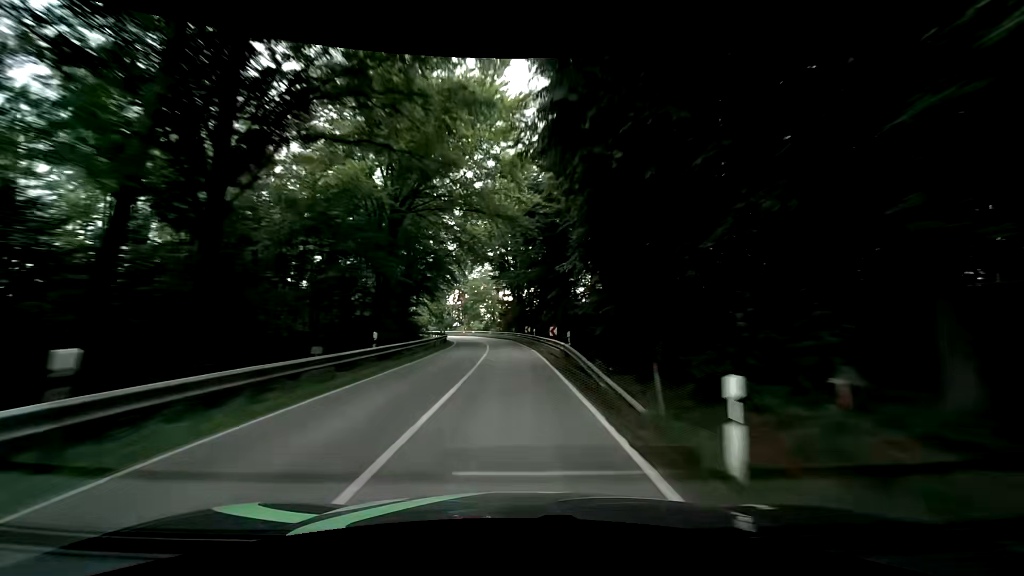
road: secondary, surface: asphalt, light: Day
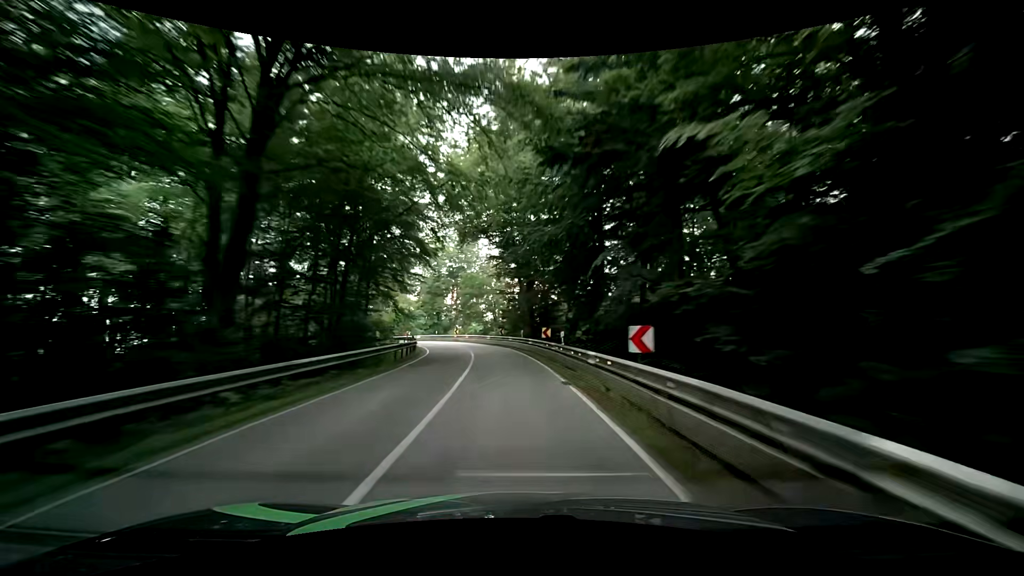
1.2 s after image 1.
(-0.1, +18.7) m; -1°
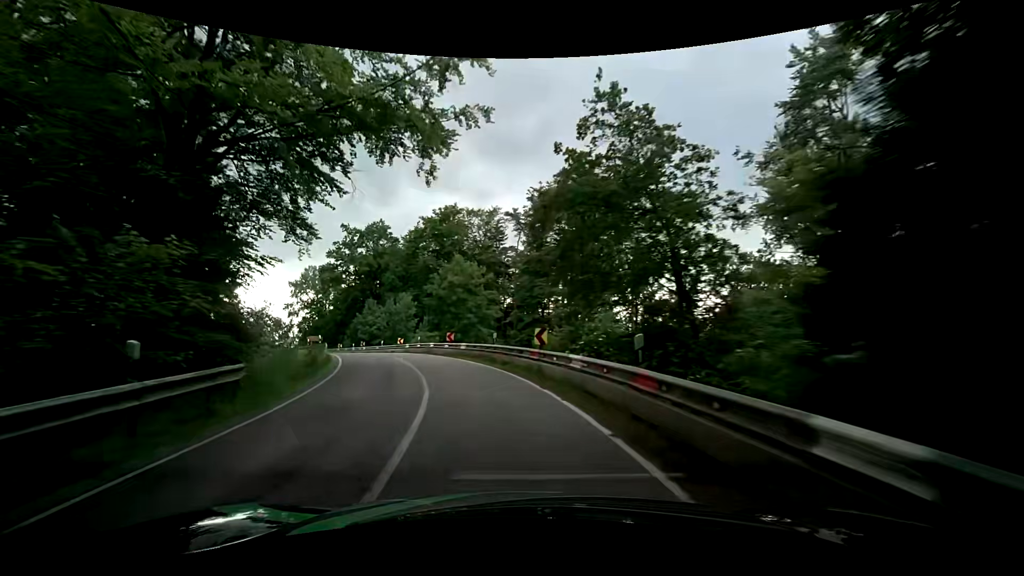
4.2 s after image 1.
(-3.0, +40.9) m; -12°
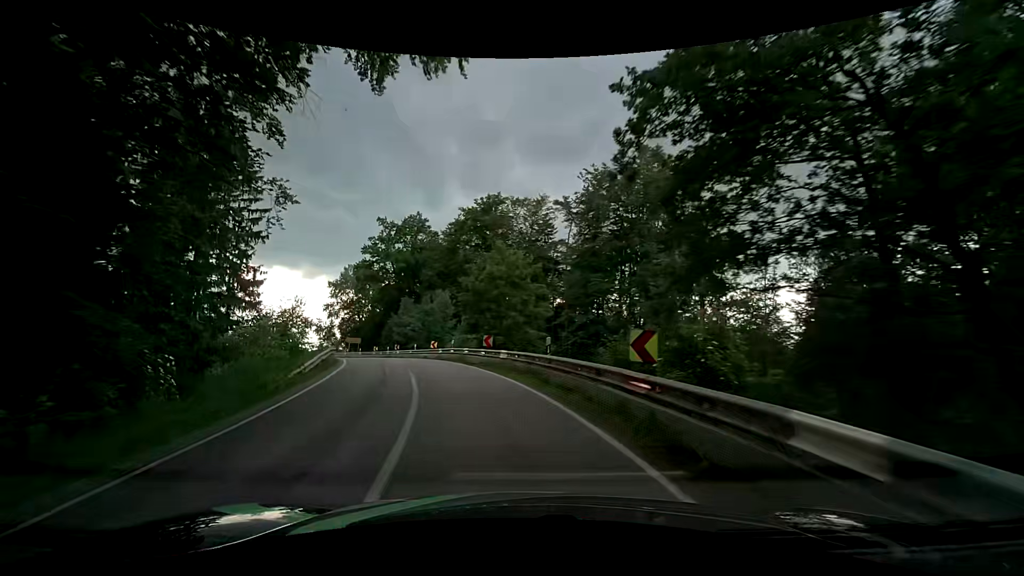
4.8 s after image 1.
(-0.5, +7.4) m; -7°
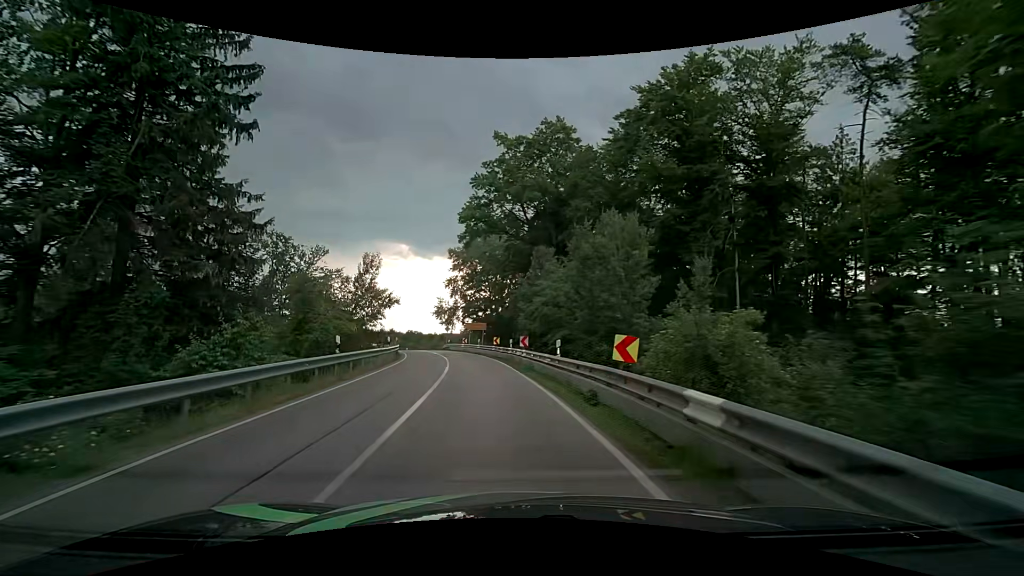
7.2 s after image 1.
(-5.3, +29.2) m; -17°
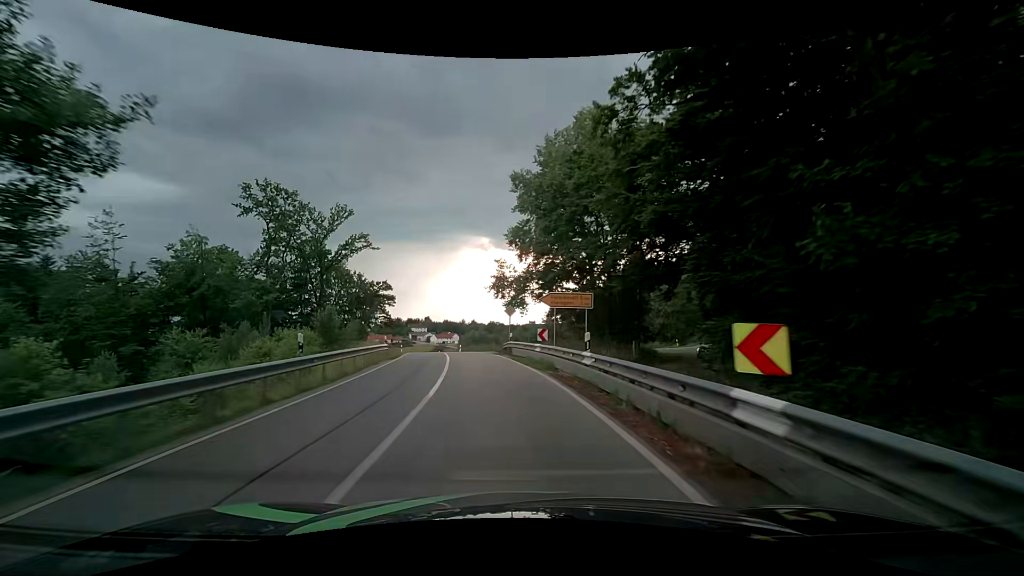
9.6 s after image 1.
(-3.0, +32.6) m; -9°
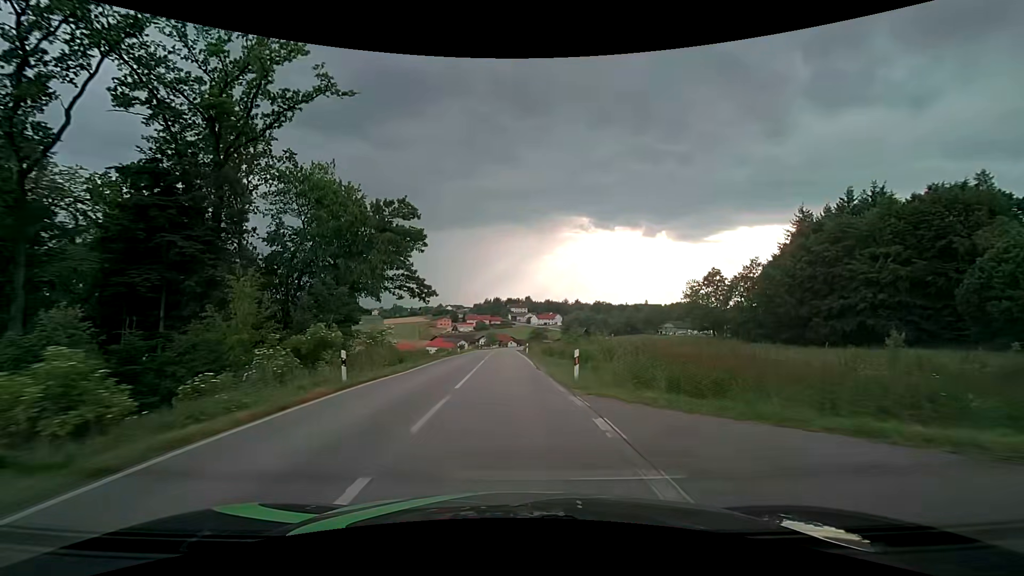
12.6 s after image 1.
(-5.7, +45.6) m; -12°
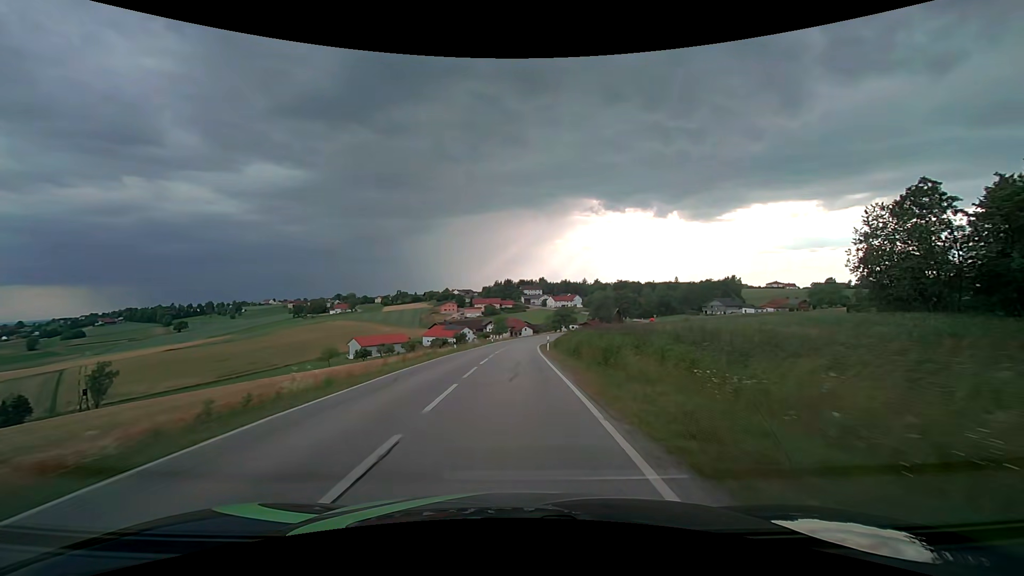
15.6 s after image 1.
(-0.8, +52.1) m; -1°
(0, +10) (0, +20) (0, +30) (0, +40) (+1, +50) (+1, +60) (+2, +70) (+3, +80) (+5, +90) (+8, +99) m
